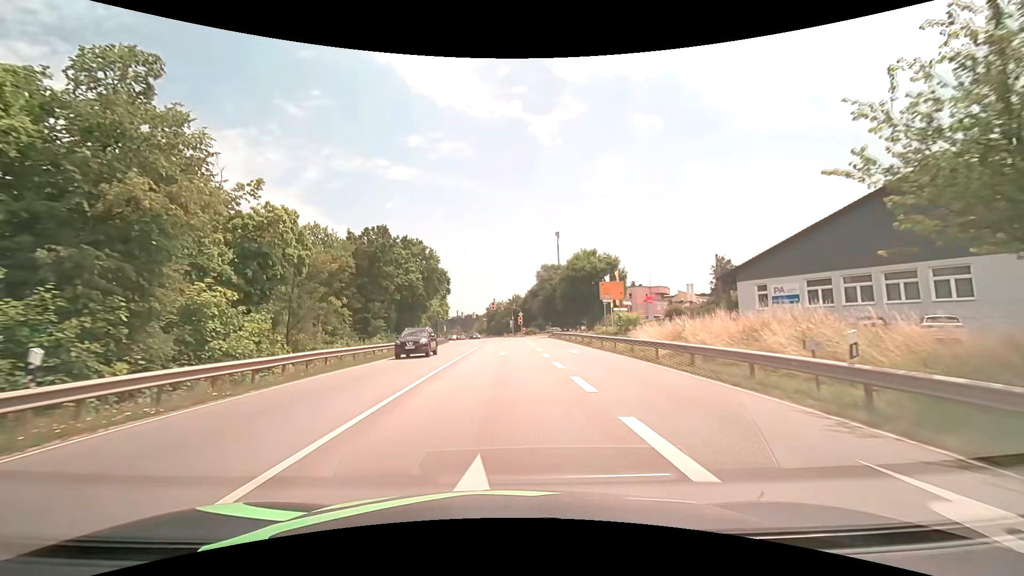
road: primary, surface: asphalt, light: Day
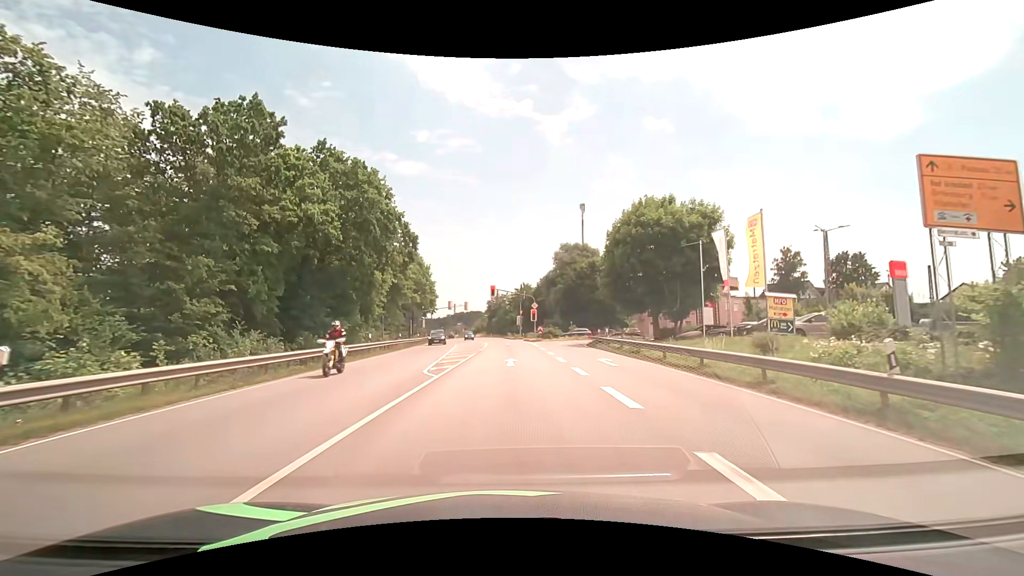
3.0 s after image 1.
(-0.2, +31.7) m; -1°
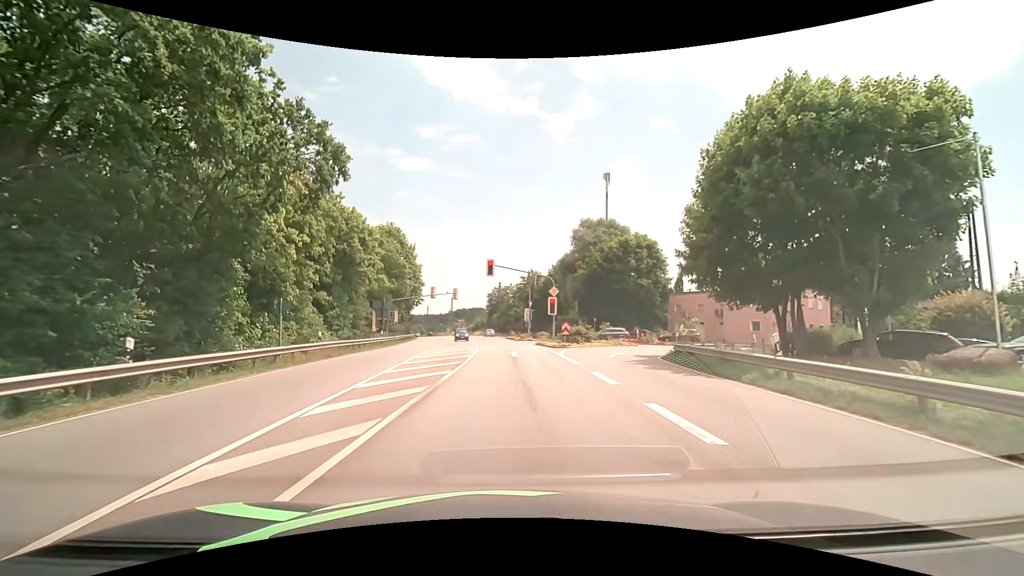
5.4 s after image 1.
(0.0, +20.2) m; 0°
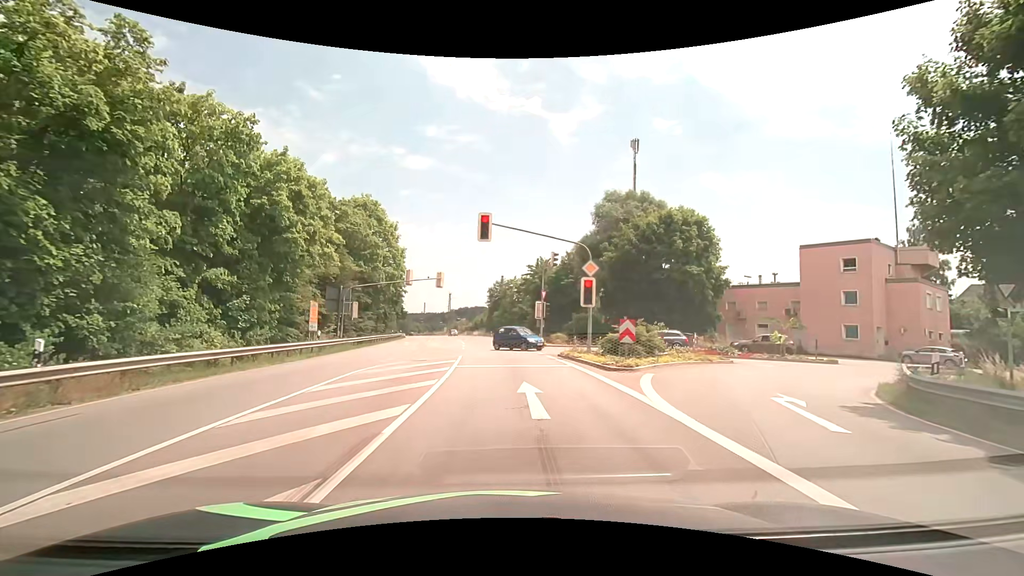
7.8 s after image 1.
(0.0, +15.3) m; -1°
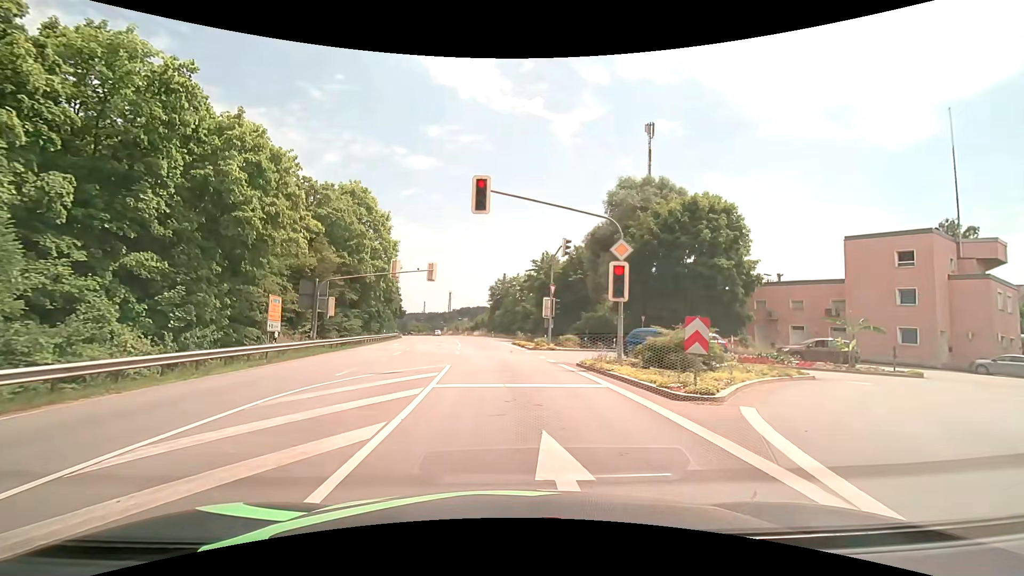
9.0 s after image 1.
(0.0, +5.6) m; 0°
